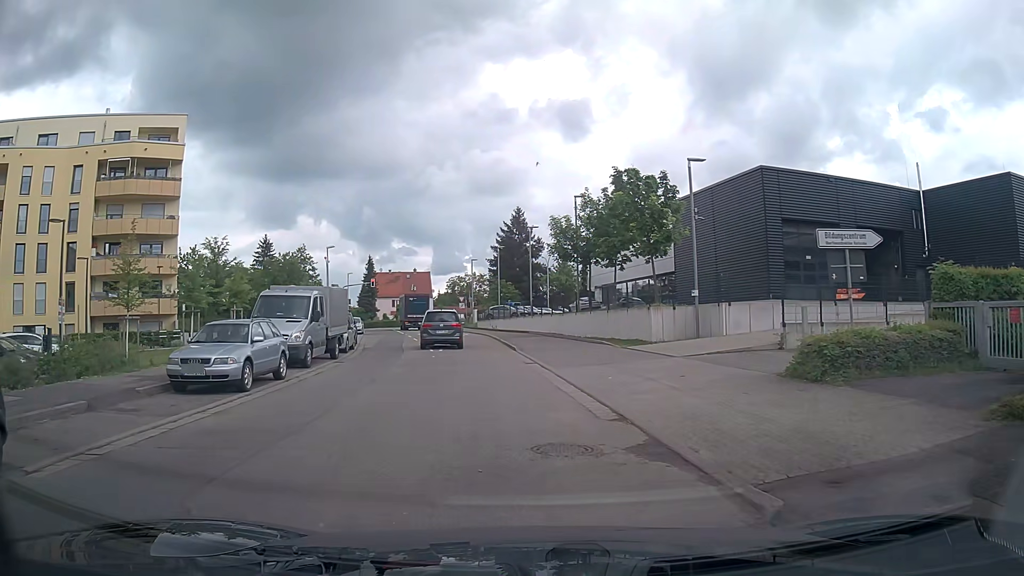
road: residential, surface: asphalt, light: Day
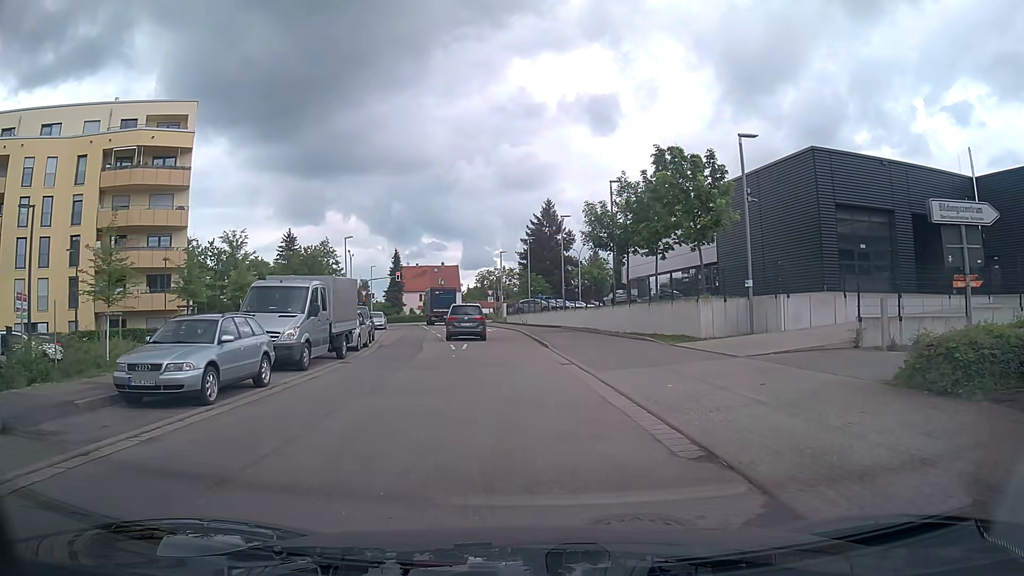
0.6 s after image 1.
(-0.1, +3.0) m; -2°
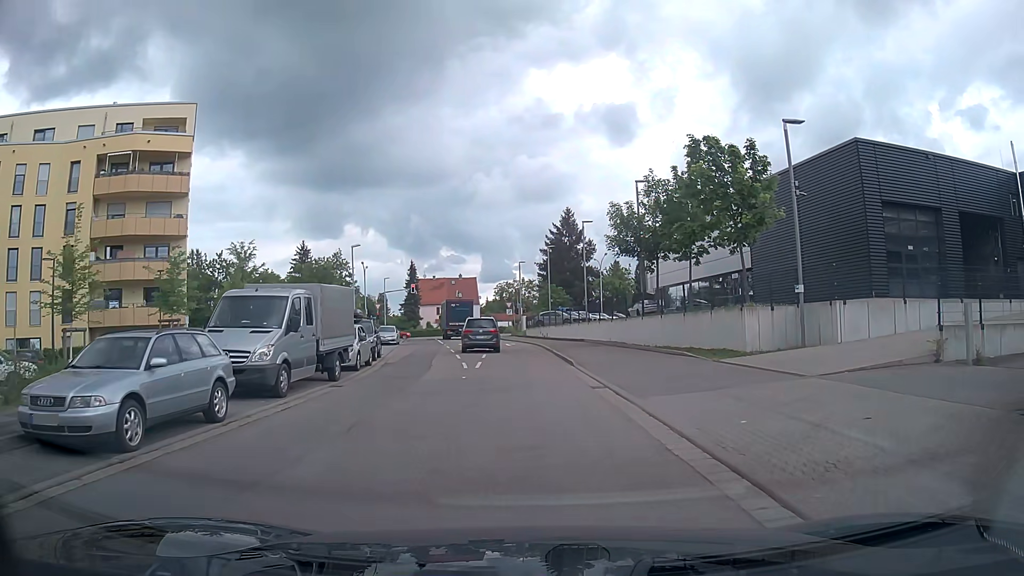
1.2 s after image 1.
(-0.1, +3.0) m; +1°
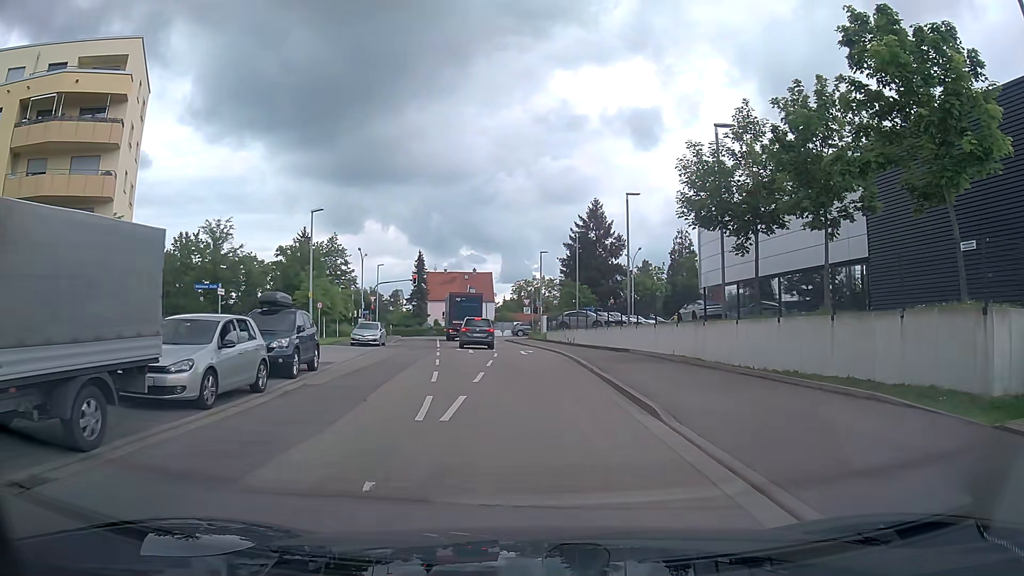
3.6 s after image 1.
(-0.9, +11.7) m; -3°
